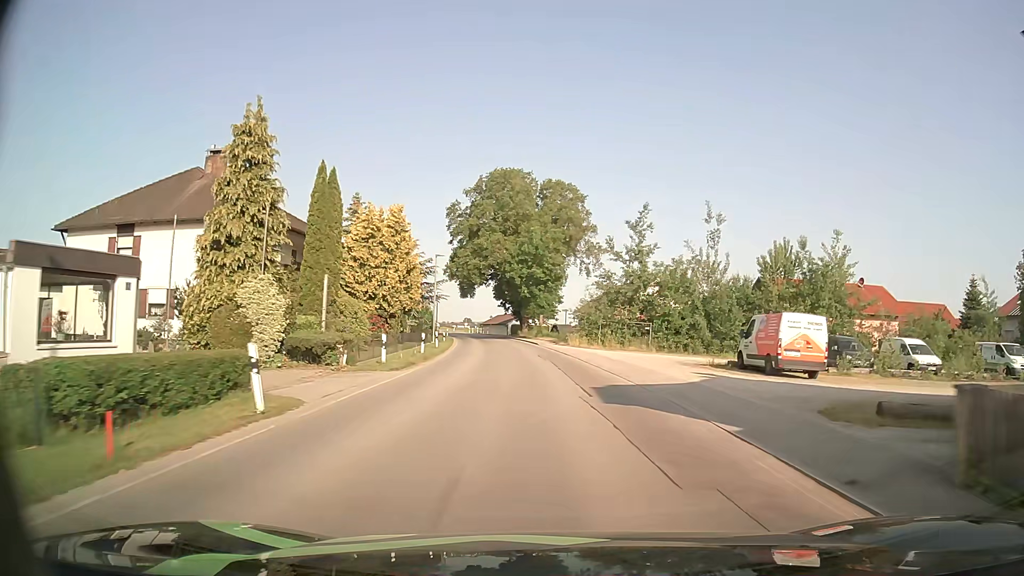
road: secondary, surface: asphalt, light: Day
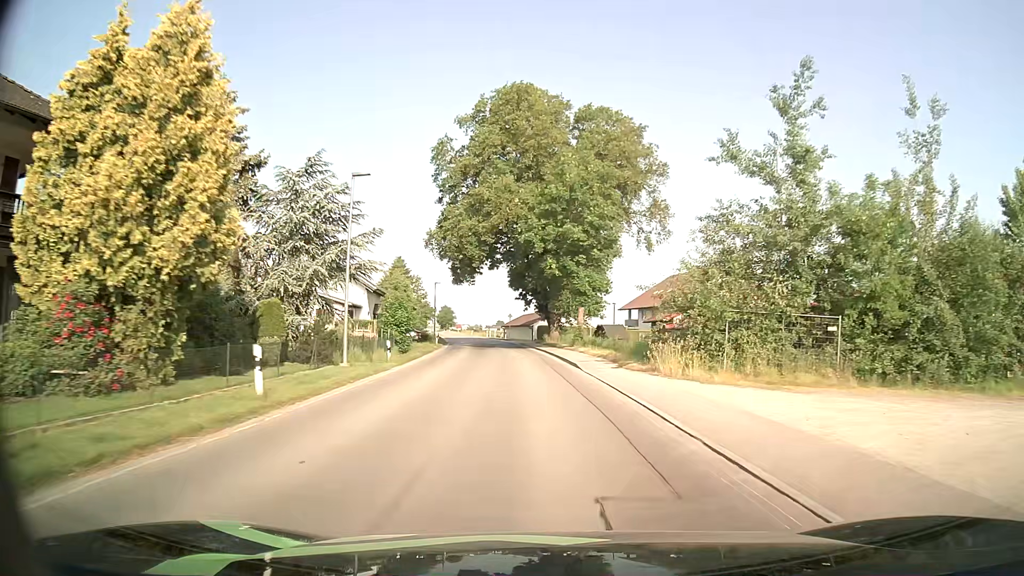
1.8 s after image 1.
(-0.4, +27.3) m; -3°
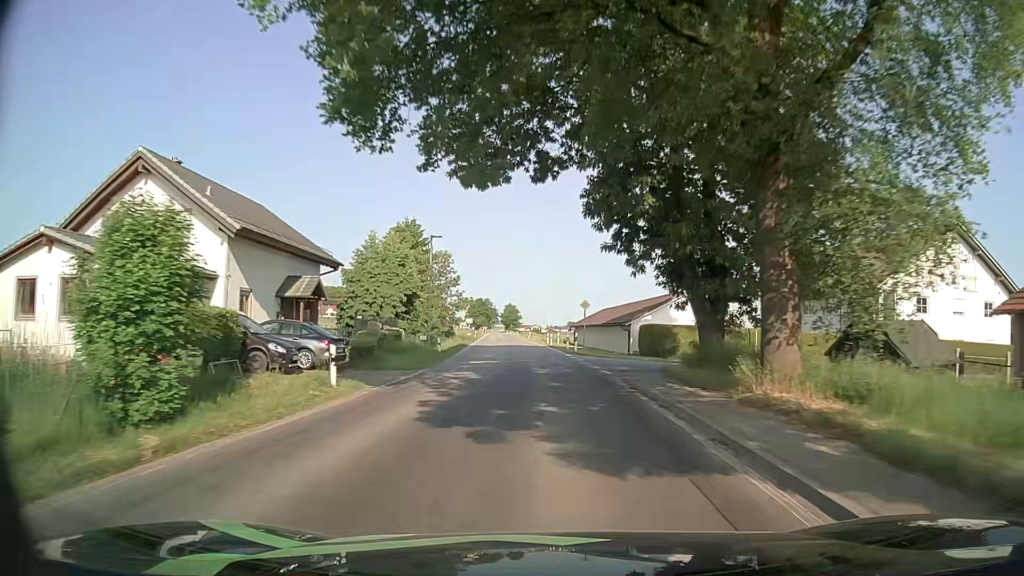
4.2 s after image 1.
(-2.2, +37.5) m; -7°
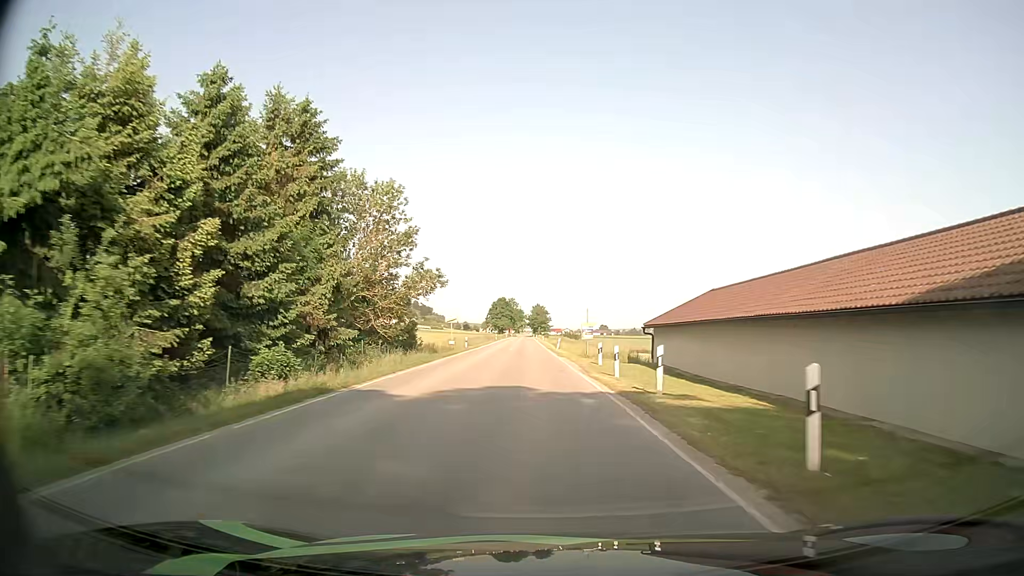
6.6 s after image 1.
(-0.4, +39.4) m; -2°
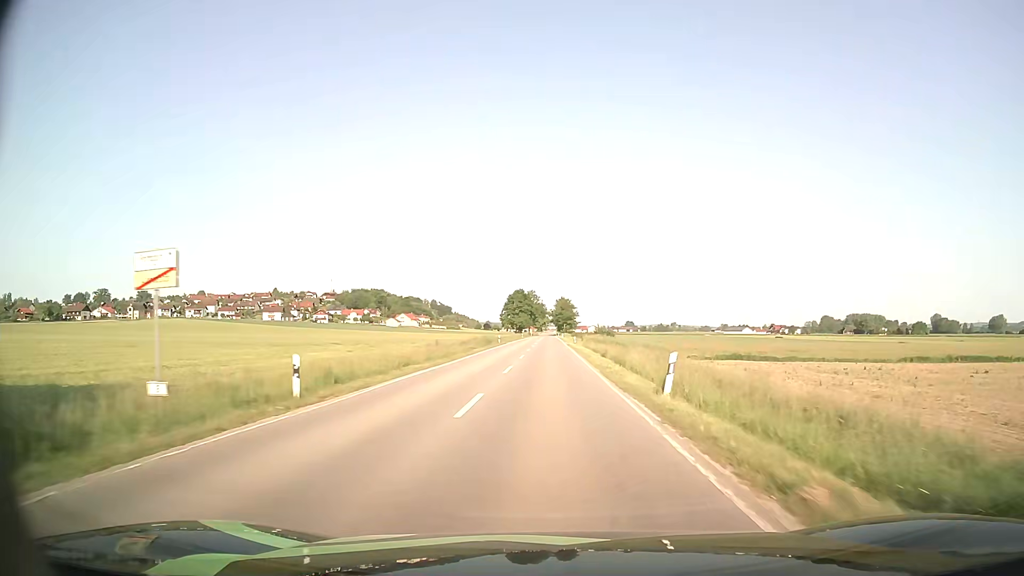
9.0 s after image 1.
(-1.2, +42.4) m; -2°
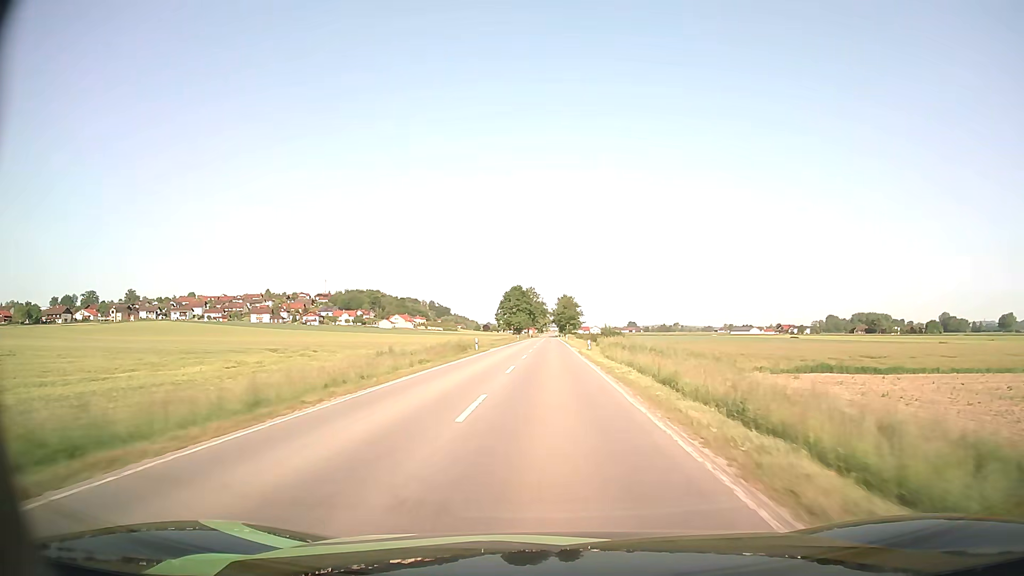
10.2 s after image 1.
(-0.2, +22.8) m; -1°
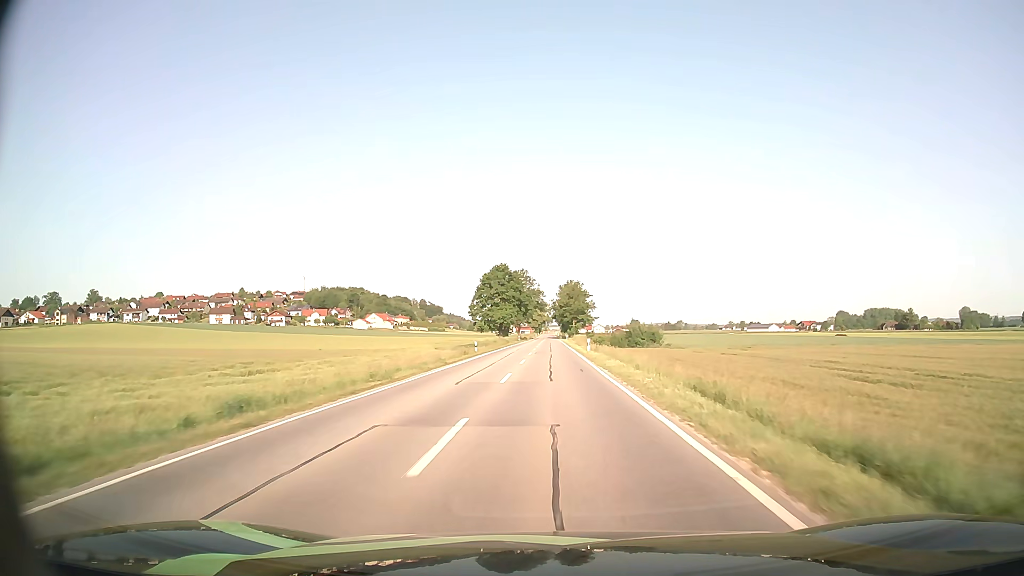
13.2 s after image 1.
(+0.2, +60.3) m; 0°
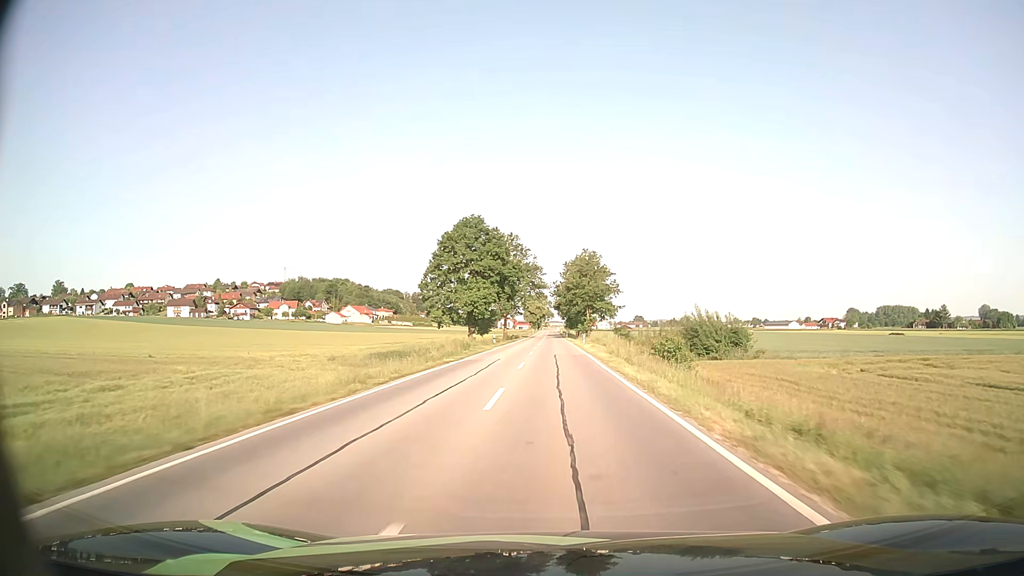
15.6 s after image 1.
(-0.2, +51.3) m; 0°
(0, +10) (0, +20) (0, +30) (0, +40) (0, +50) (0, +60) (0, +70) (0, +80) (0, +90) (+1, +100) m
